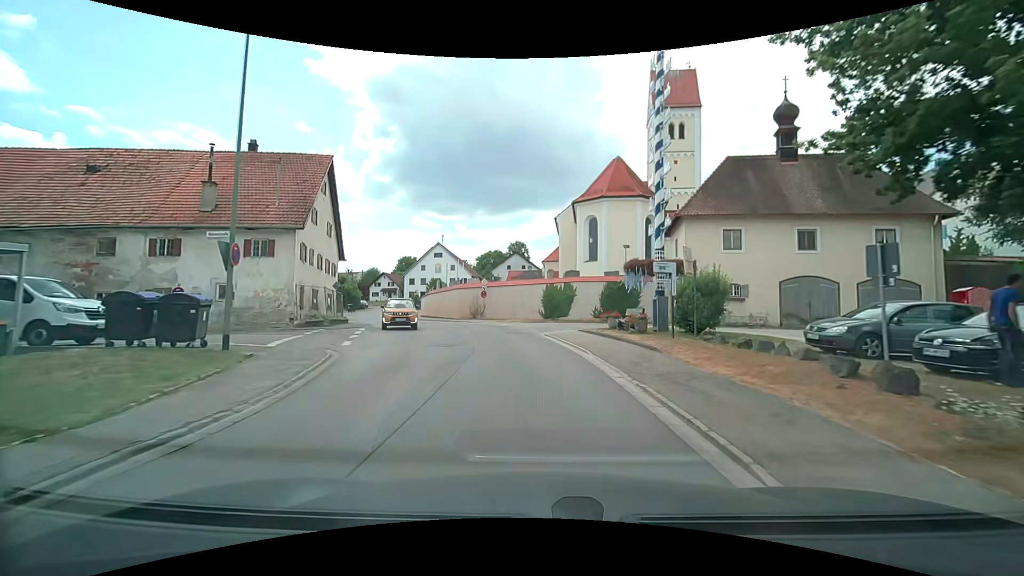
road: secondary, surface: asphalt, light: Day
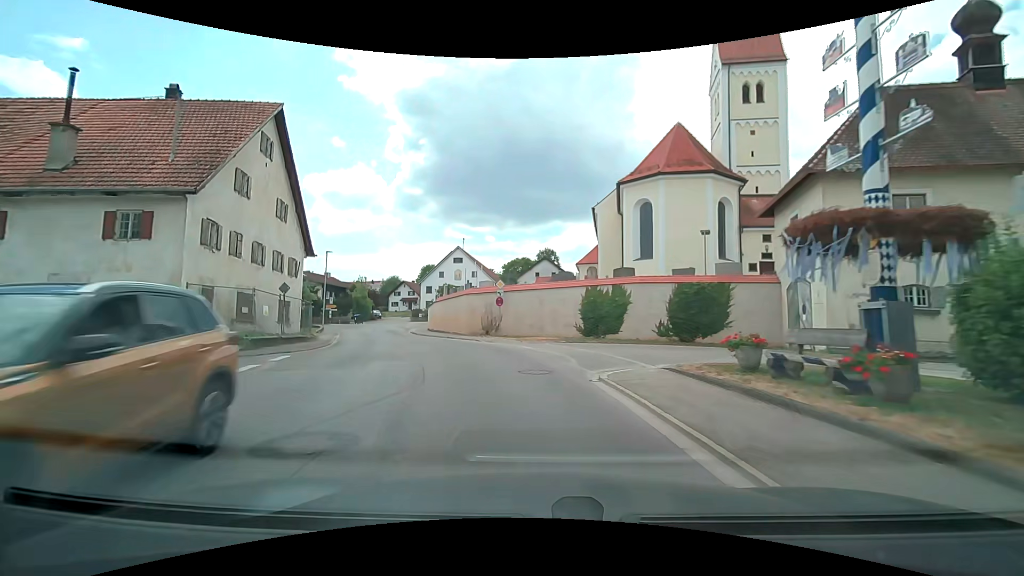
(-0.2, +10.9) m; -3°
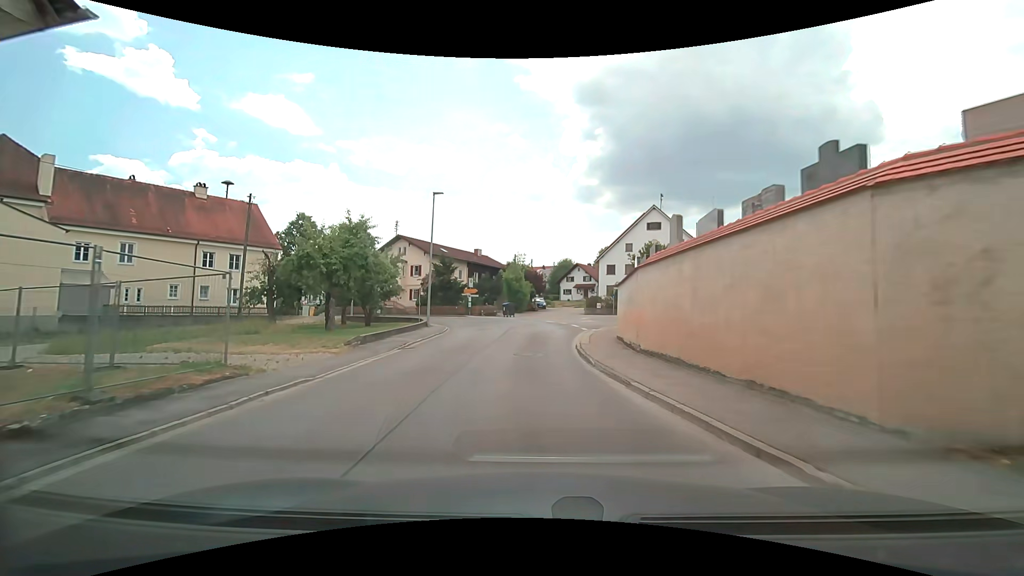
(-5.6, +26.0) m; -20°
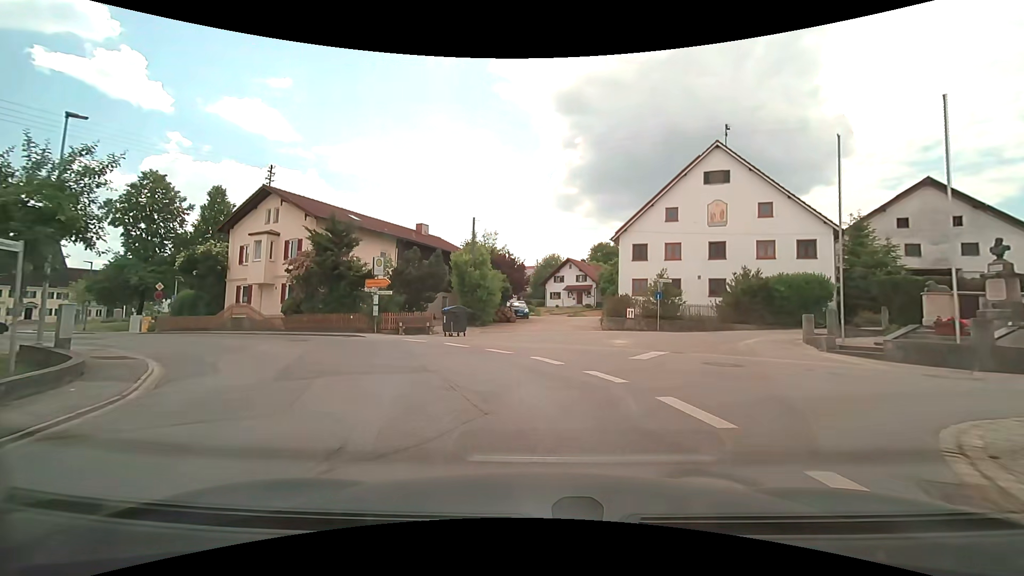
(-0.1, +25.9) m; +2°
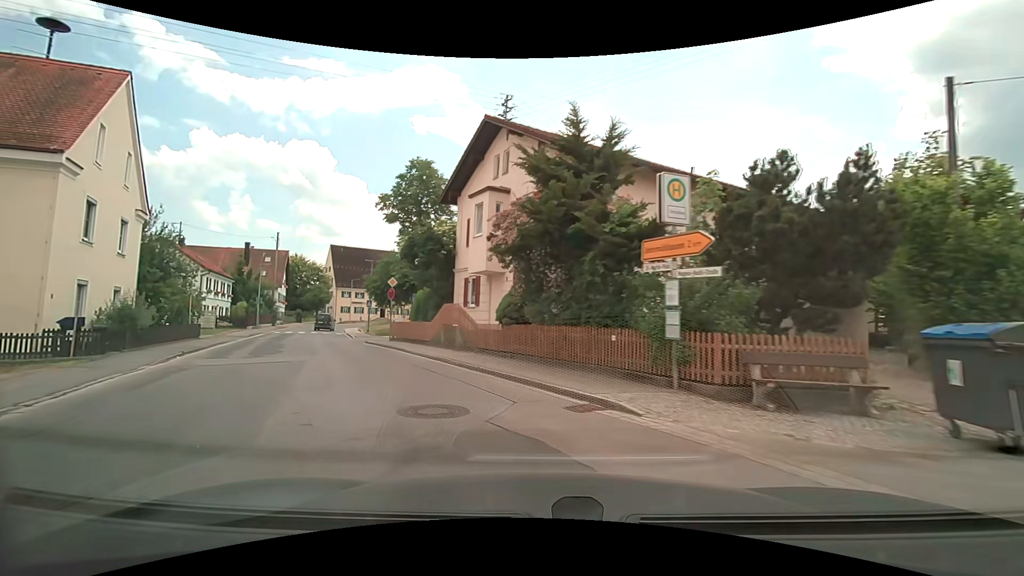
(-3.9, +16.2) m; -35°
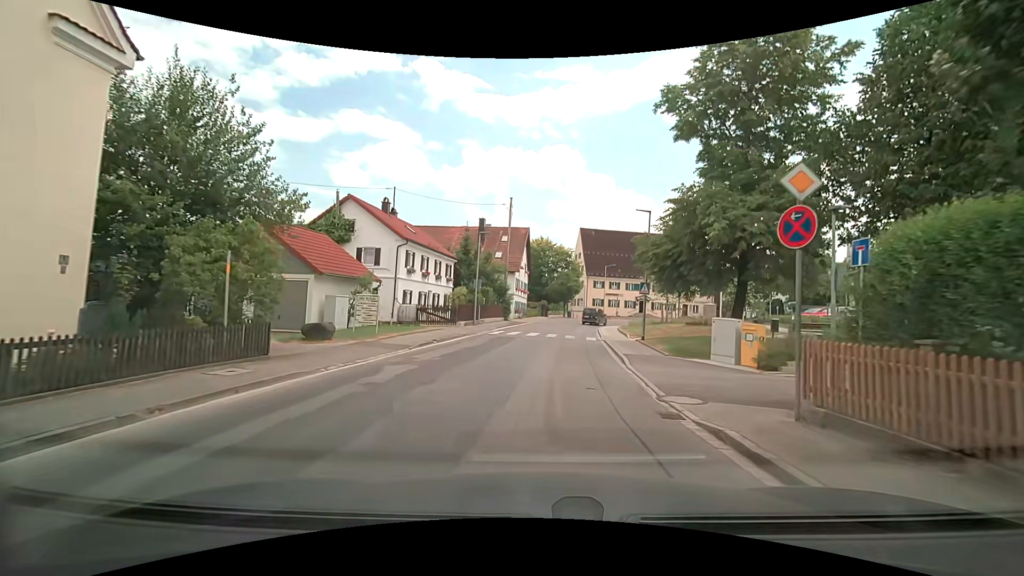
(-6.8, +19.6) m; -28°
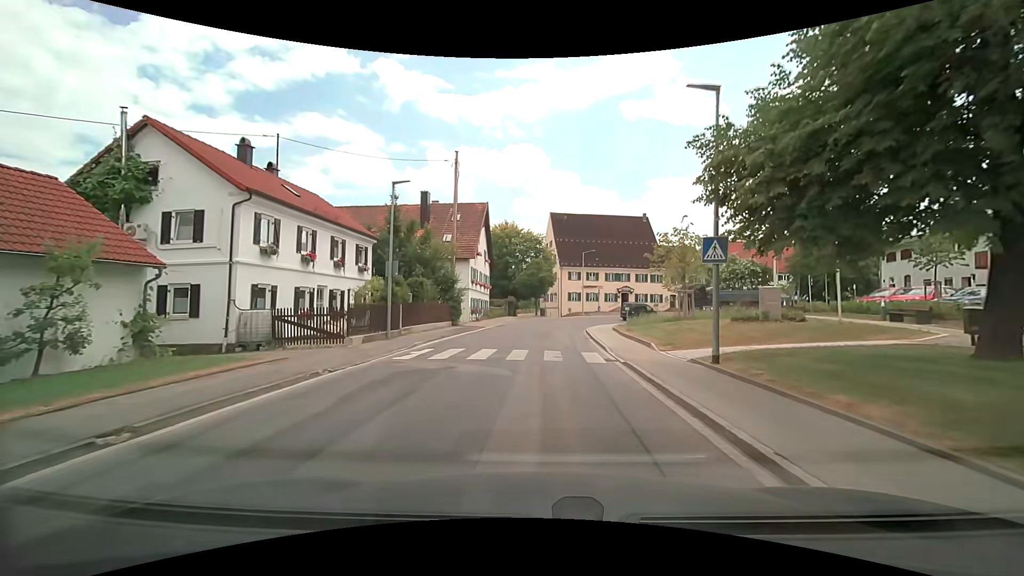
(+0.4, +13.3) m; +3°
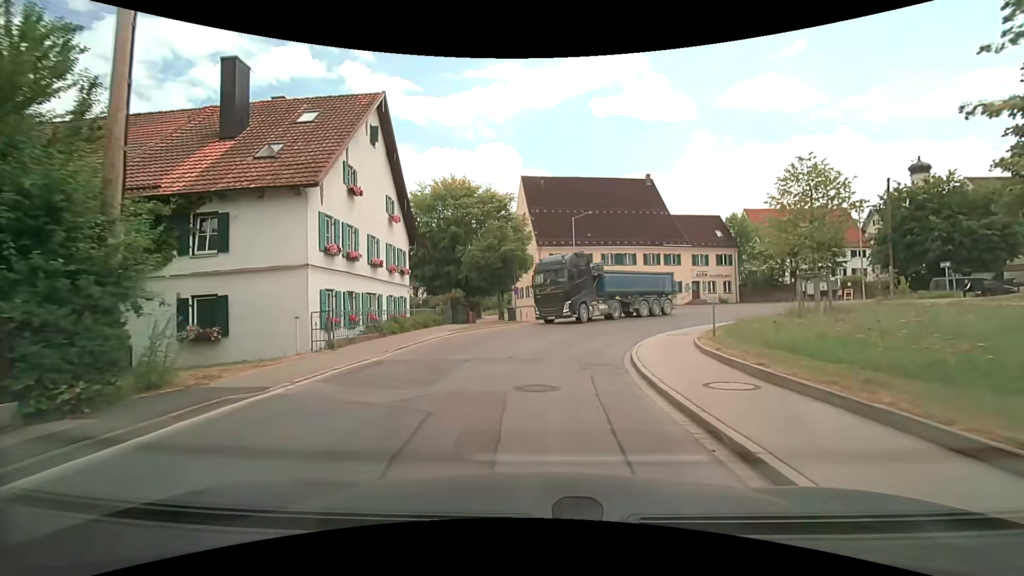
(+0.8, +23.6) m; +2°
(0, +10) (+2, +20) (+7, +29) (+14, +35) (+24, +38) (+34, +38) (+43, +36) (+53, +34) (+63, +33) (+73, +32) m
